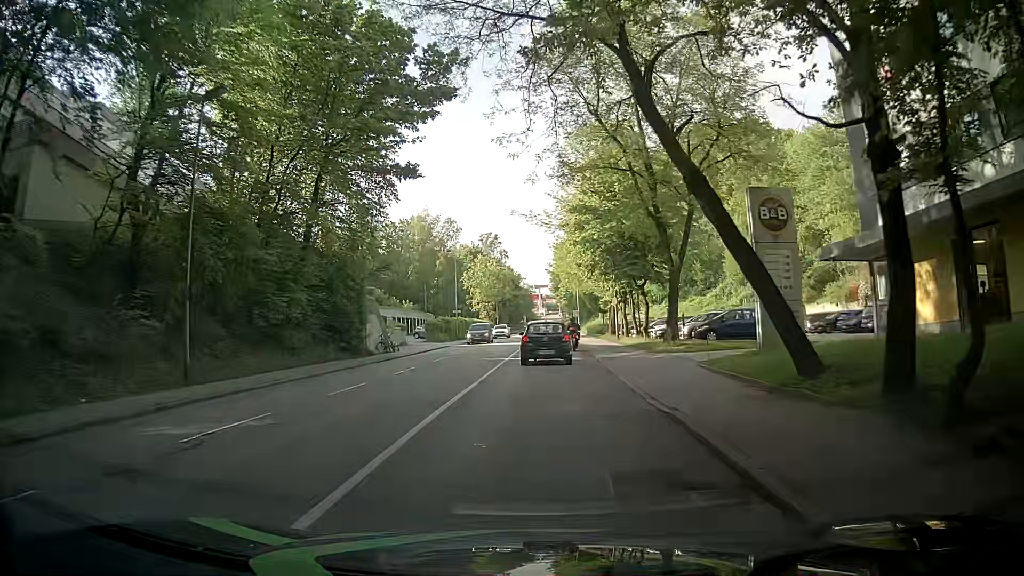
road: tertiary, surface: asphalt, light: Day
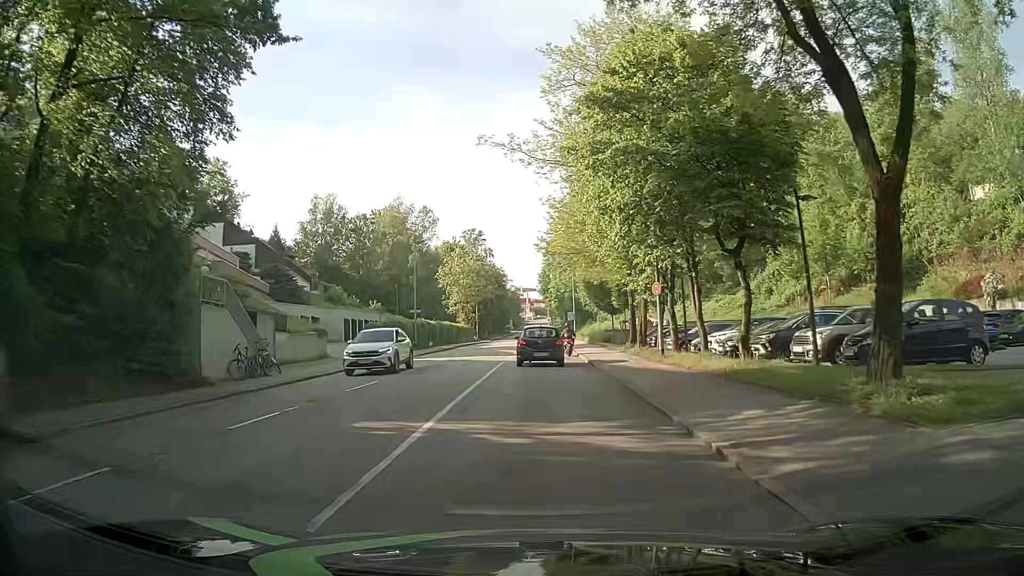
(+0.5, +17.1) m; +3°
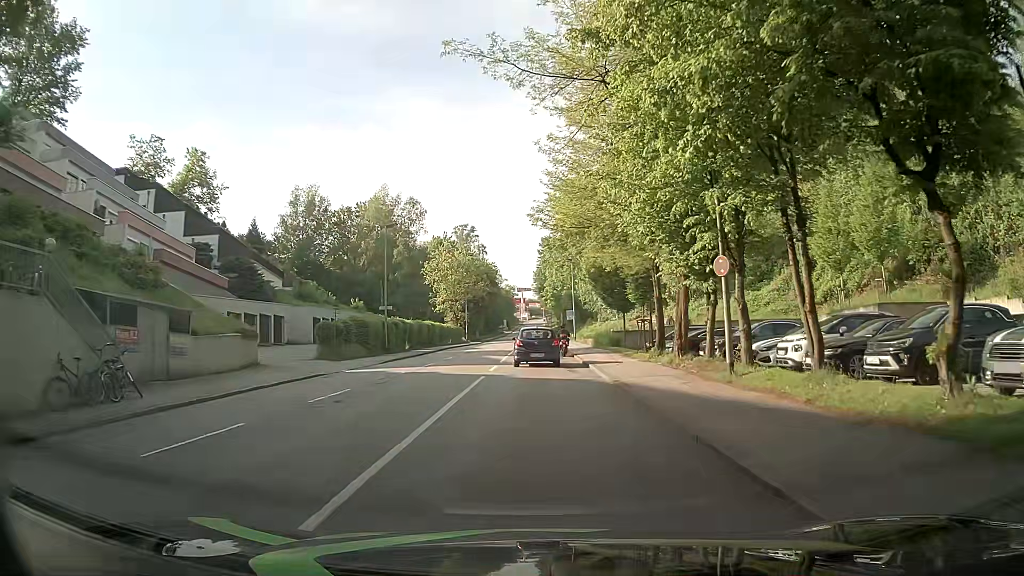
(0.0, +8.5) m; +1°
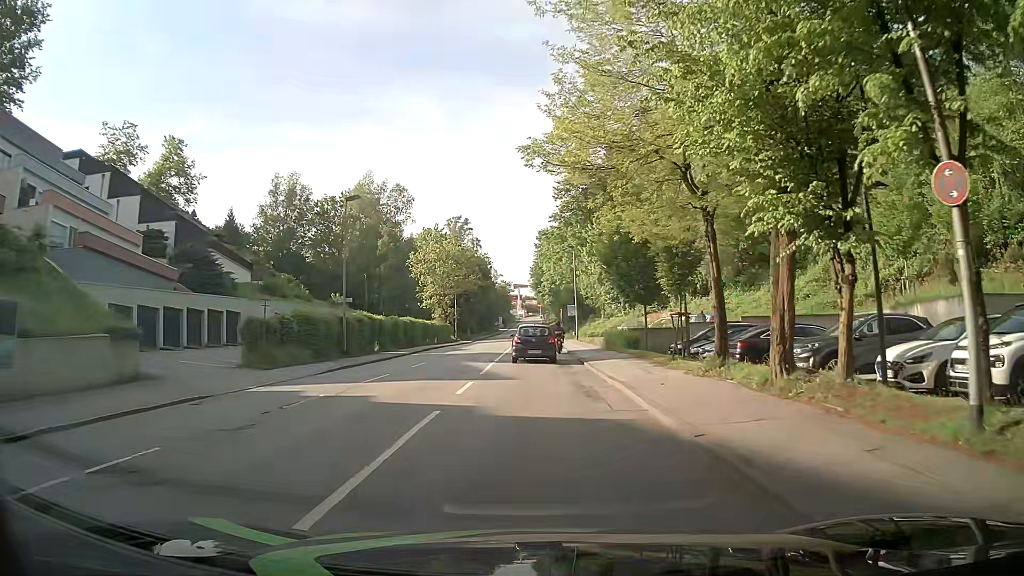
(-0.2, +8.6) m; 0°
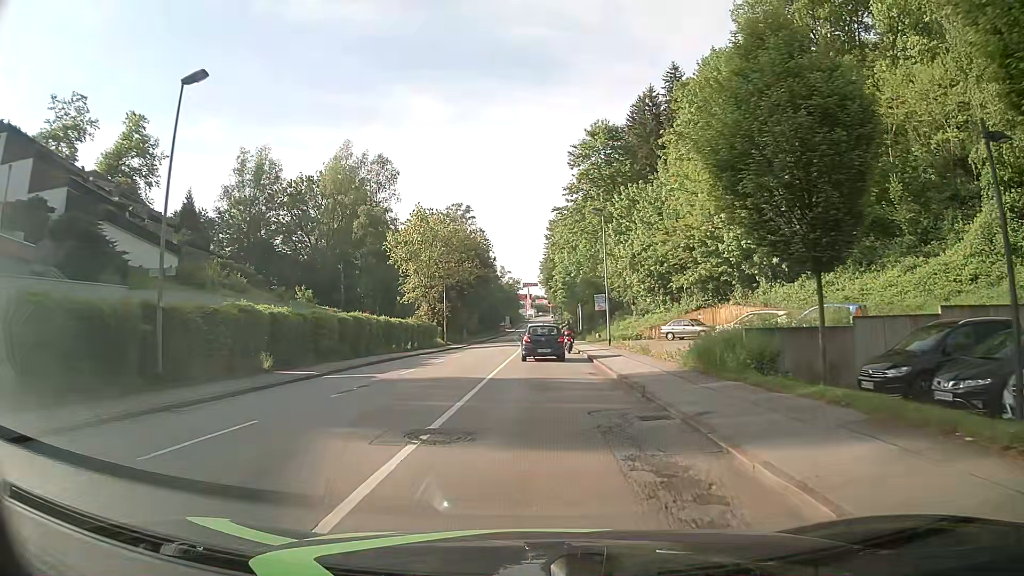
(-0.3, +18.3) m; -1°
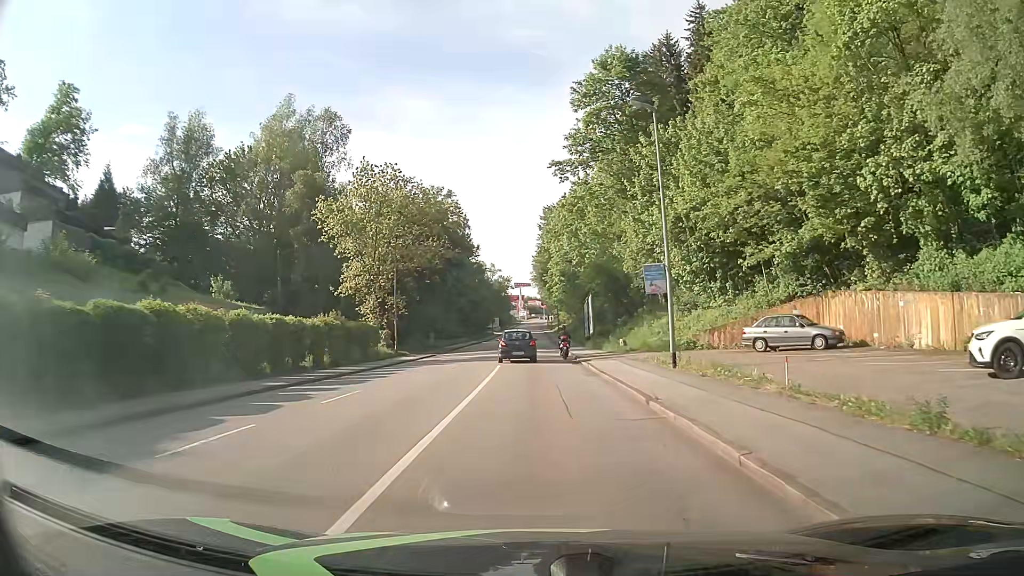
(0.0, +20.1) m; +1°
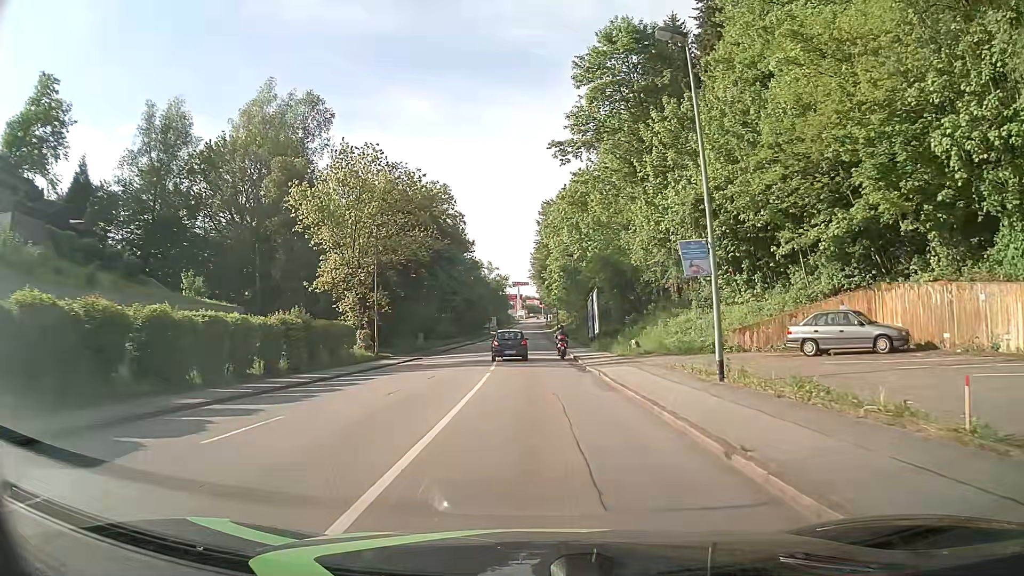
(-0.1, +5.2) m; -1°
